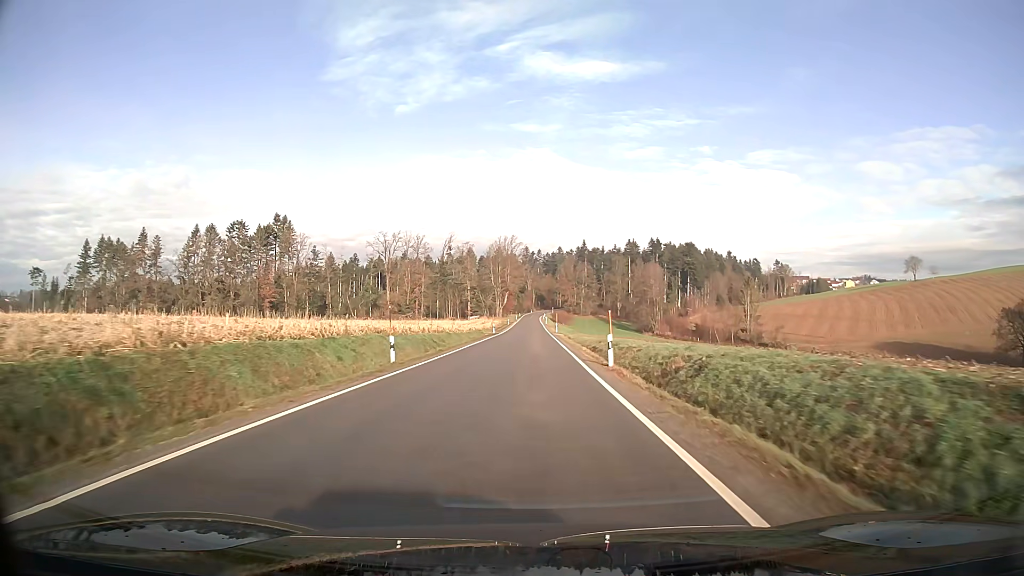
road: tertiary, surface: asphalt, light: Day
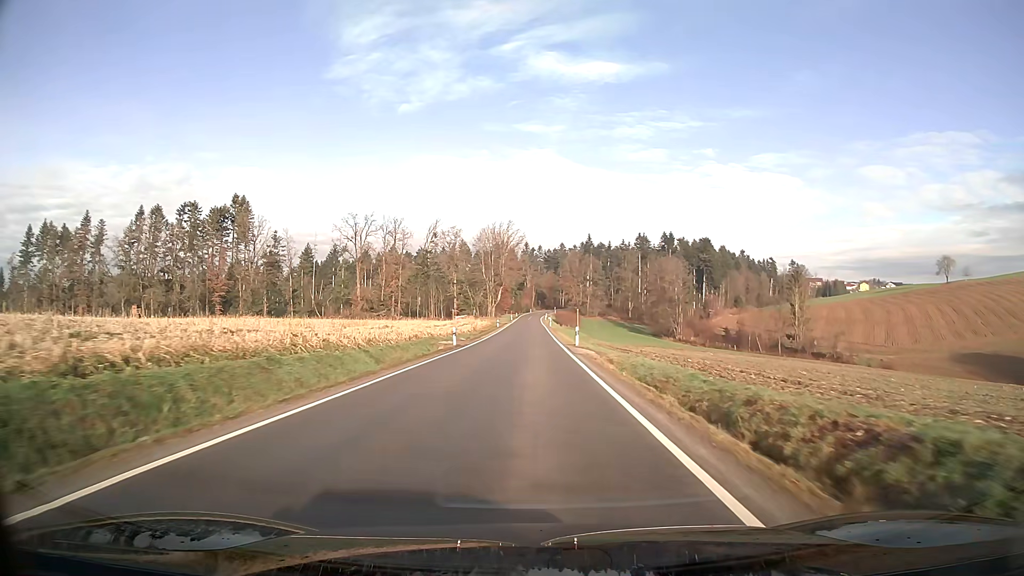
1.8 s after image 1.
(0.0, +33.7) m; 0°
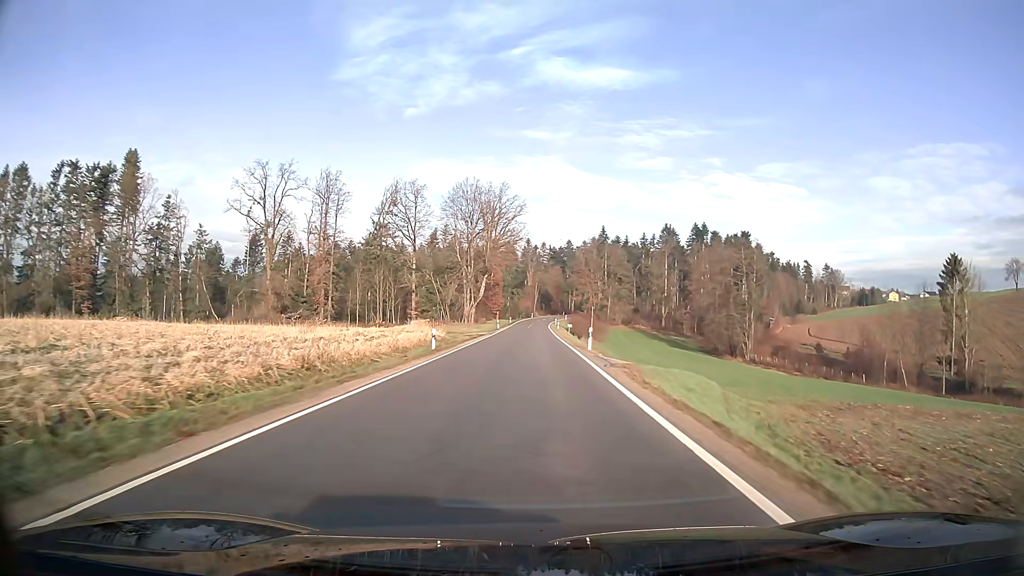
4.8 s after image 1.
(-0.2, +59.0) m; 0°
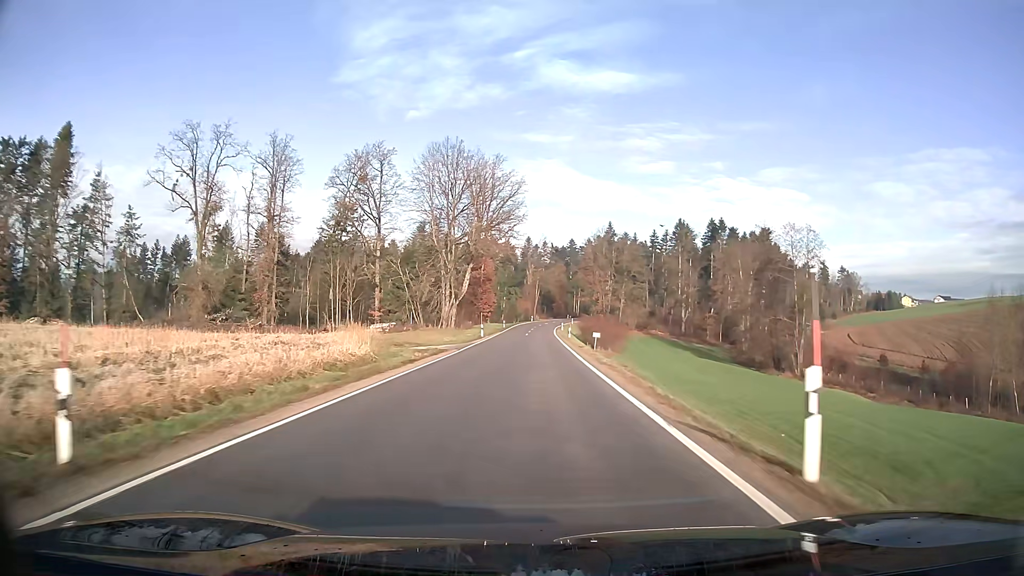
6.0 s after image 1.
(0.0, +24.3) m; 0°
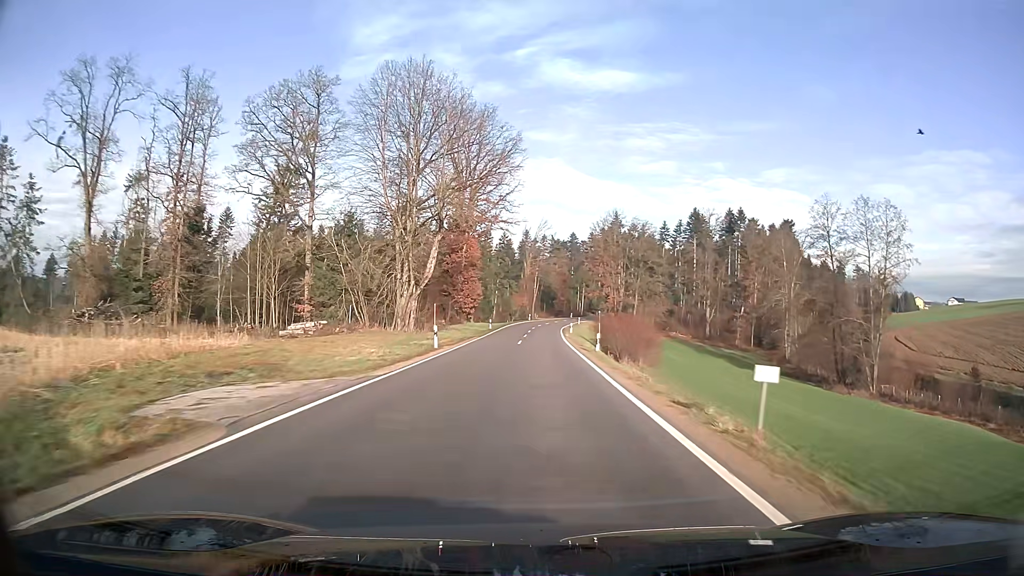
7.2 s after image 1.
(0.0, +24.4) m; 0°
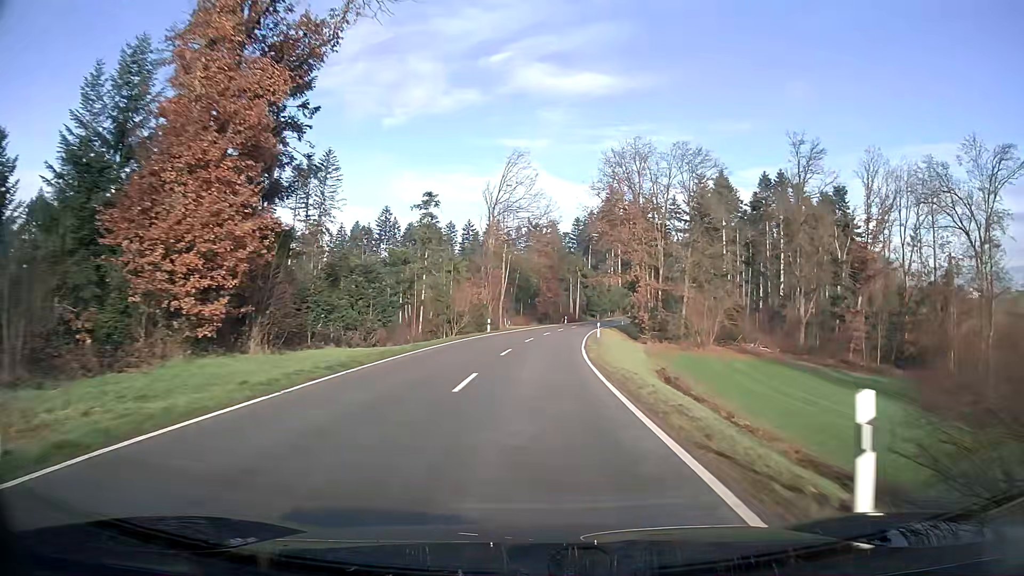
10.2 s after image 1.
(+0.9, +57.8) m; +2°
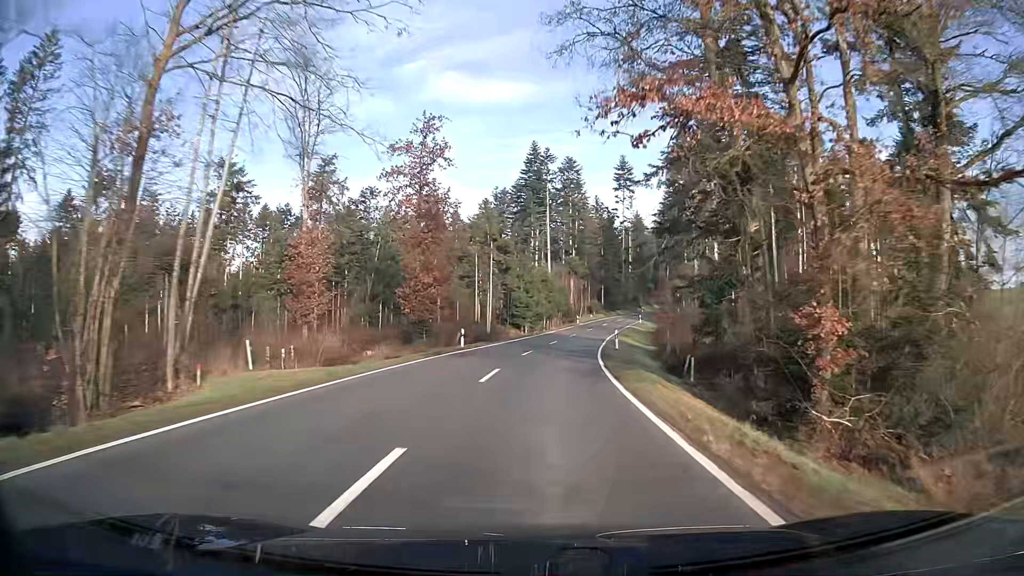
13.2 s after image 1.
(+3.5, +56.8) m; +8°
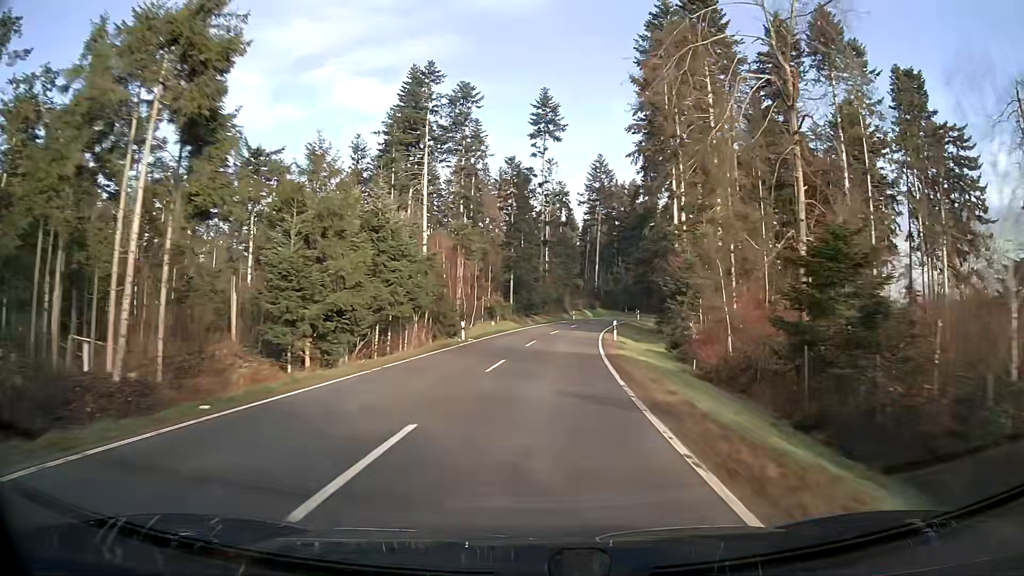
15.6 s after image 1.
(+3.5, +46.2) m; +9°
